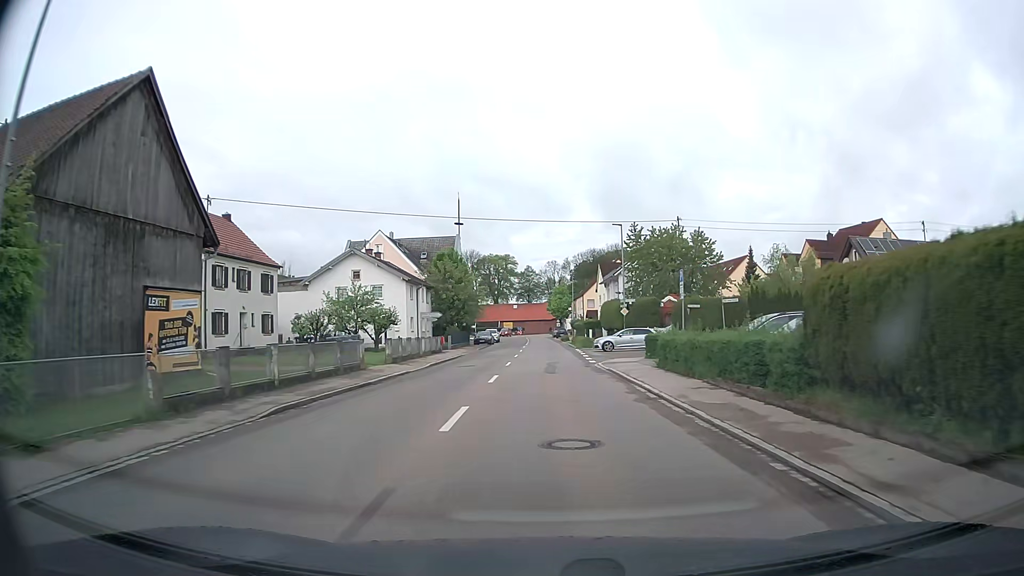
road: tertiary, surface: asphalt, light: Day
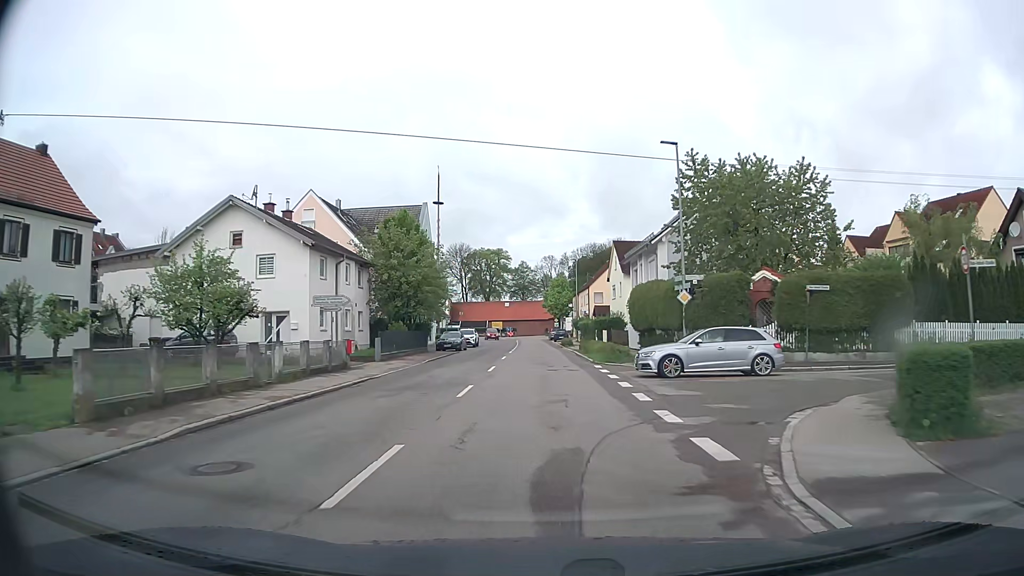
(+0.2, +22.2) m; 0°
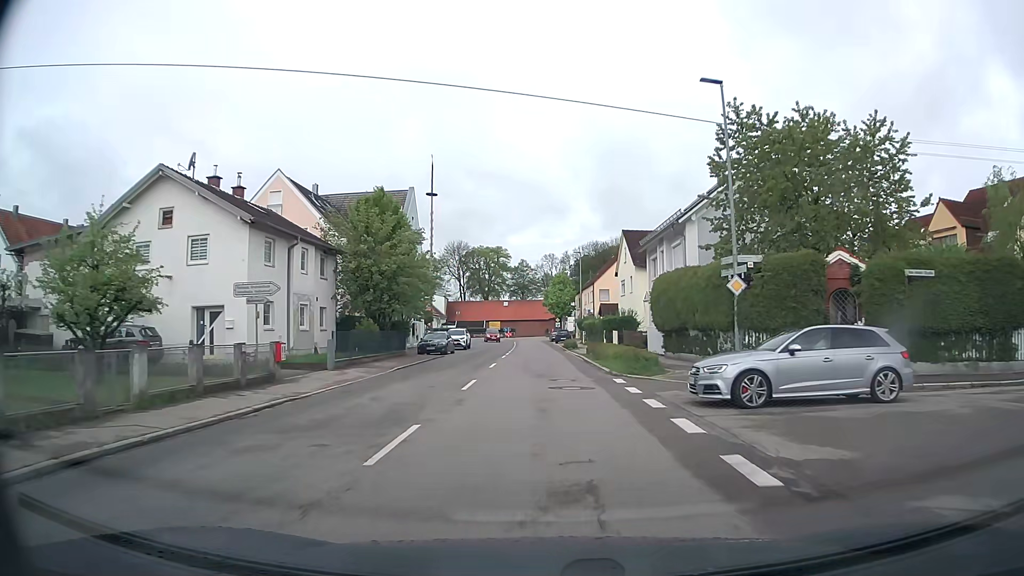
(0.0, +7.3) m; 0°
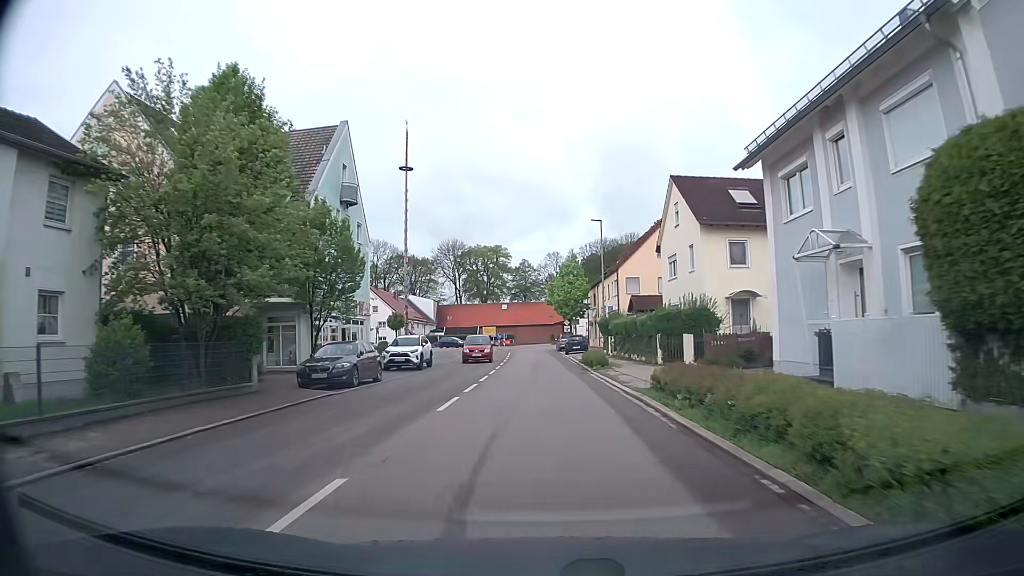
(-0.1, +21.4) m; -1°
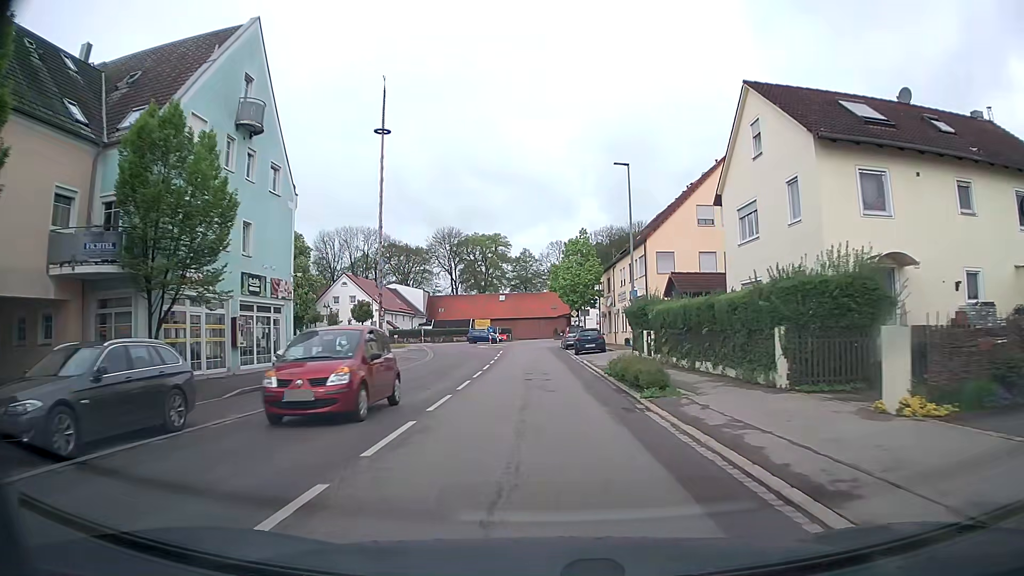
(0.0, +13.8) m; 0°
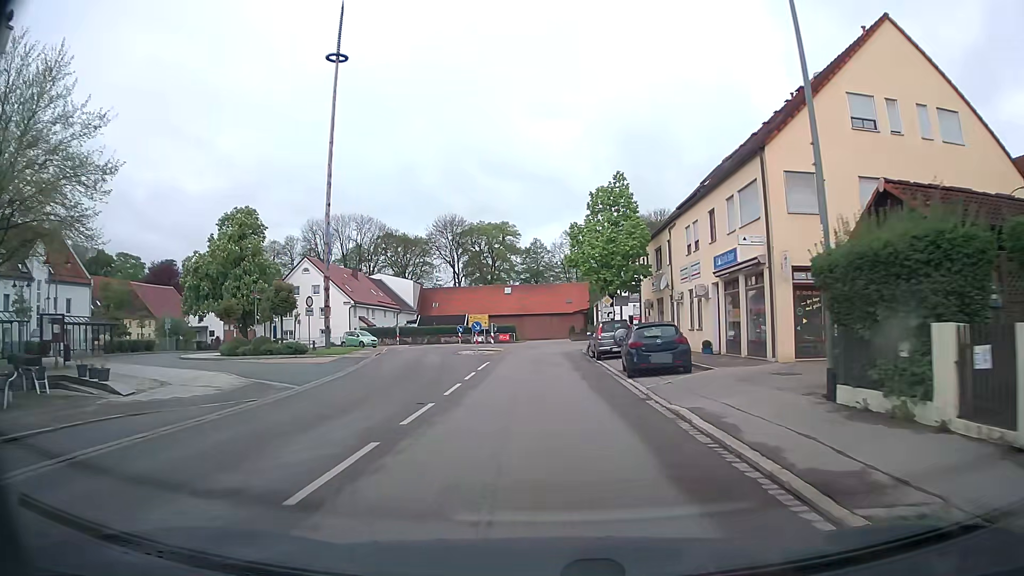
(-0.2, +20.3) m; -1°
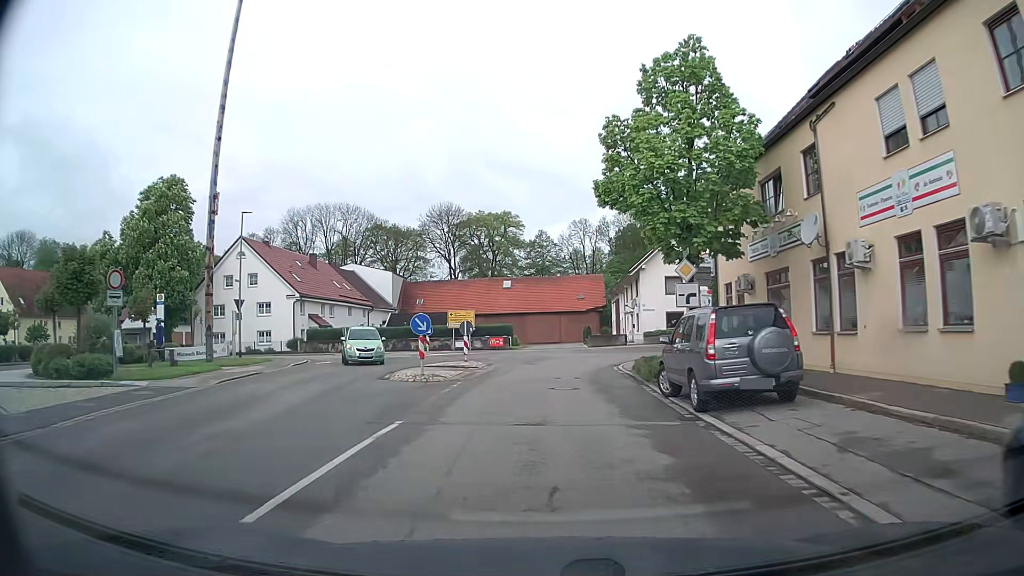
(0.0, +18.4) m; 0°
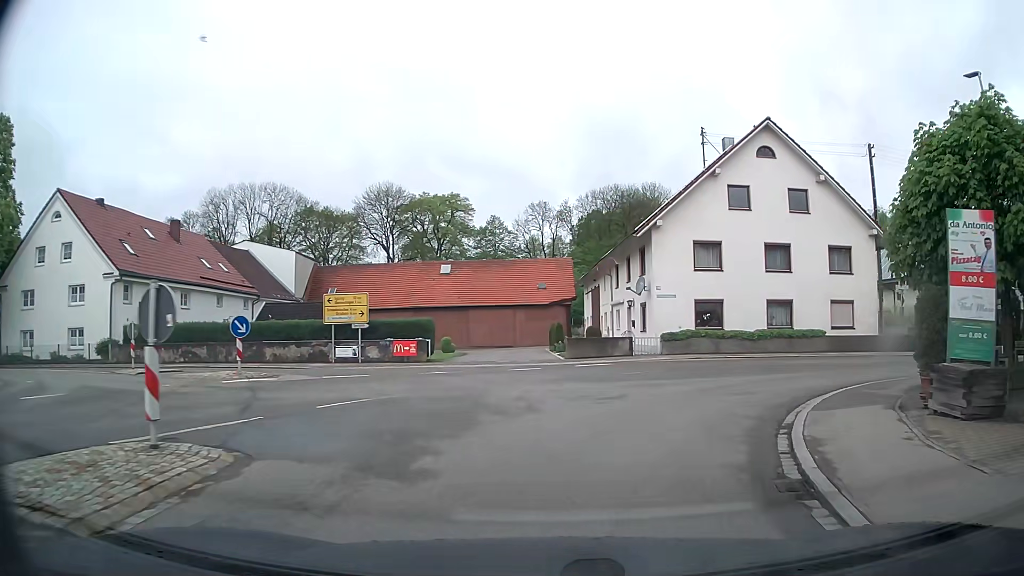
(+0.2, +21.0) m; +4°
